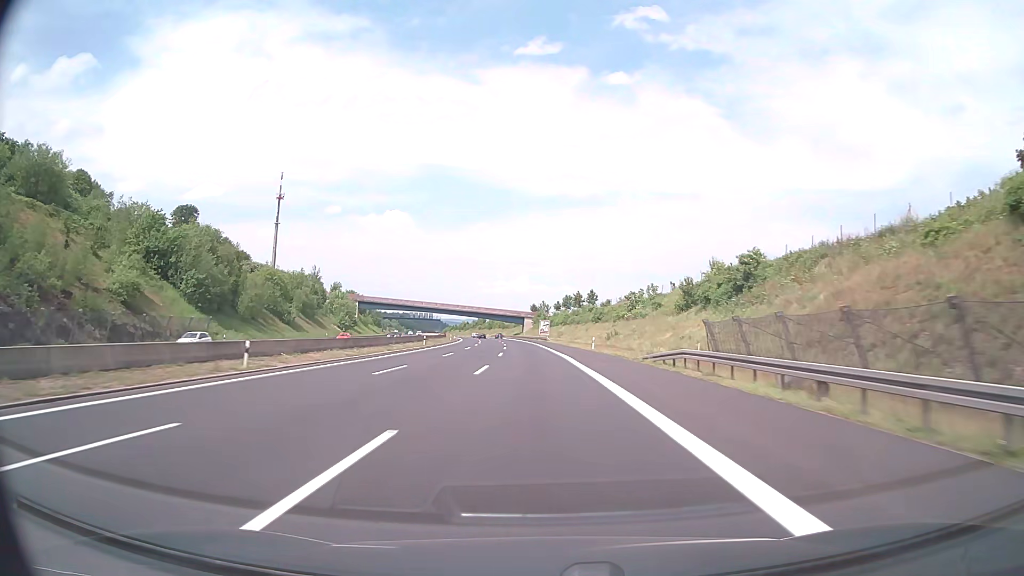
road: motorway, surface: asphalt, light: Day
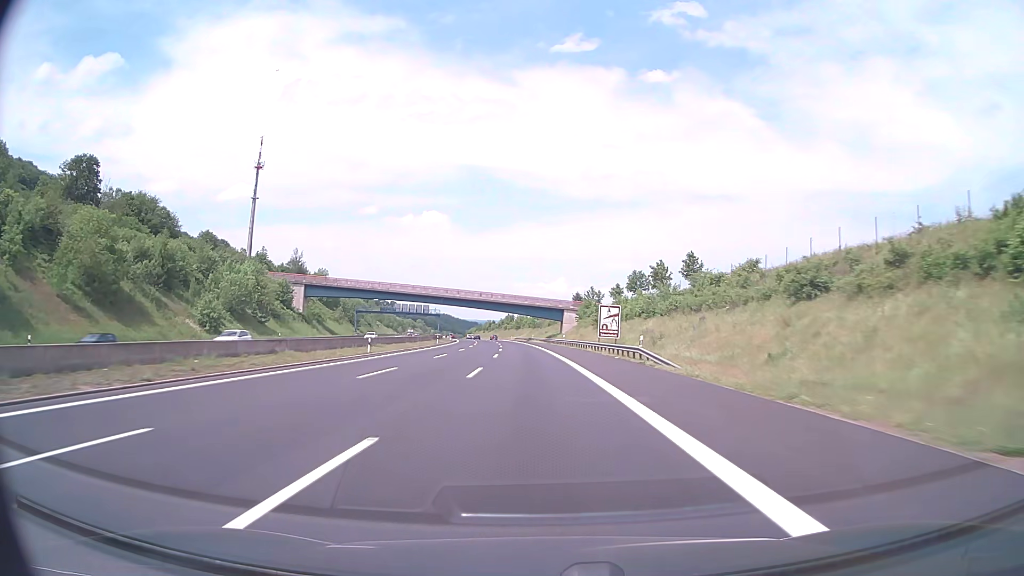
(-2.3, +78.0) m; -3°
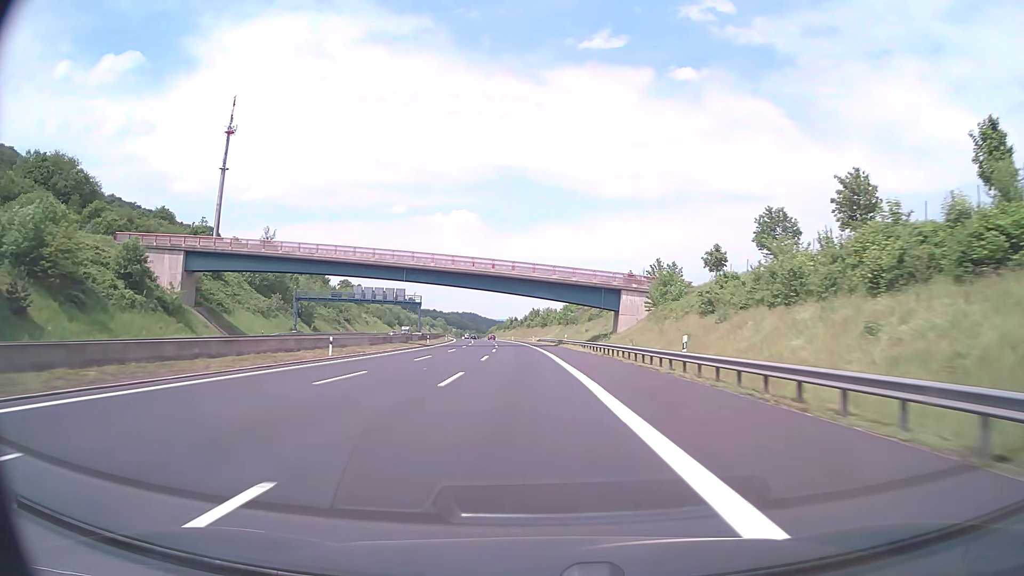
(-1.3, +58.7) m; -3°
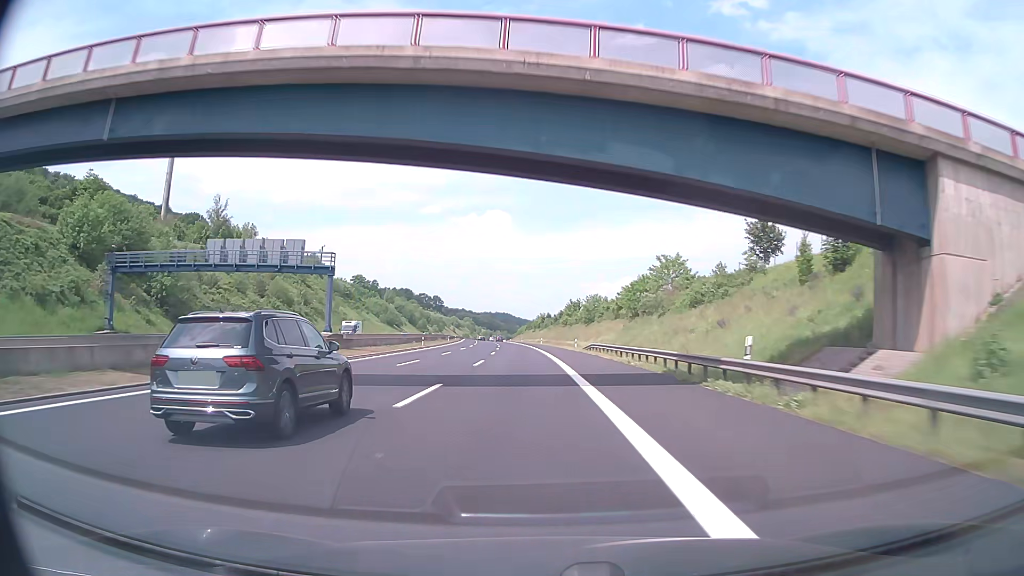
(-1.4, +58.9) m; -3°
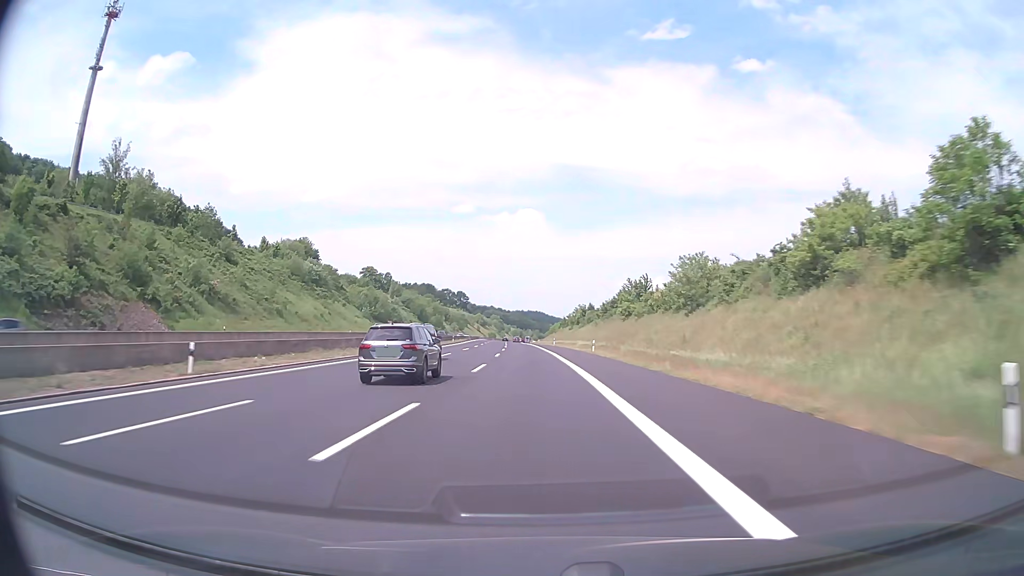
(-1.7, +59.2) m; -3°
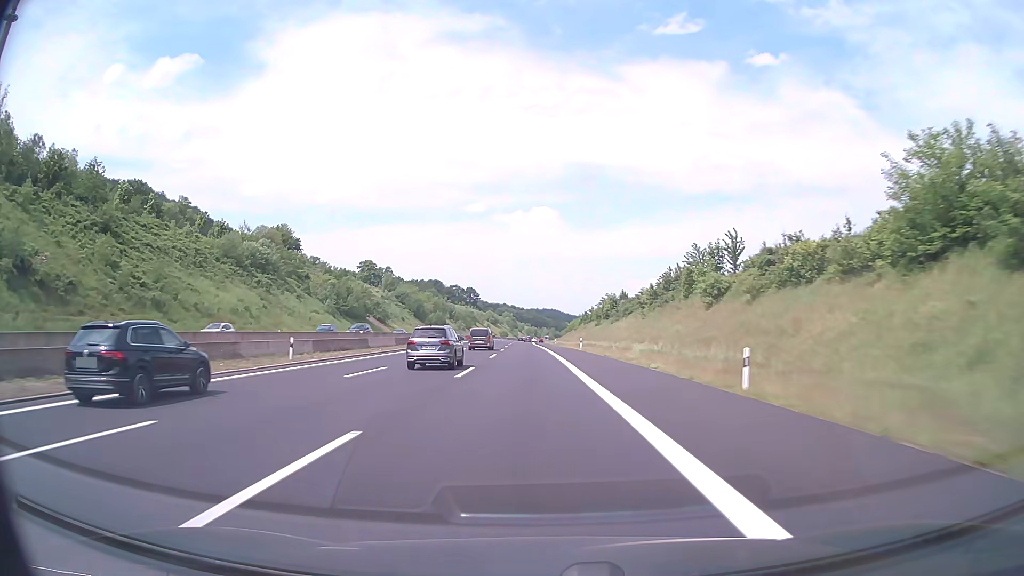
(-0.4, +39.7) m; -1°
(0, +10) (0, +20) (0, +30) (0, +40) (-1, +50) (-1, +60) (-1, +70) (-2, +80) (-2, +90) (-2, +100) m
